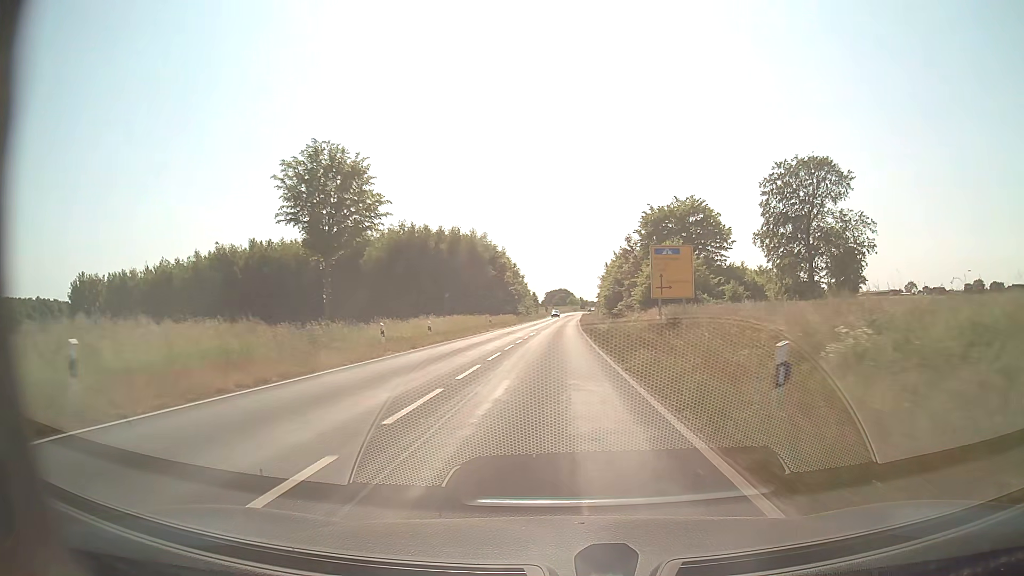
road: secondary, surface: asphalt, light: Day
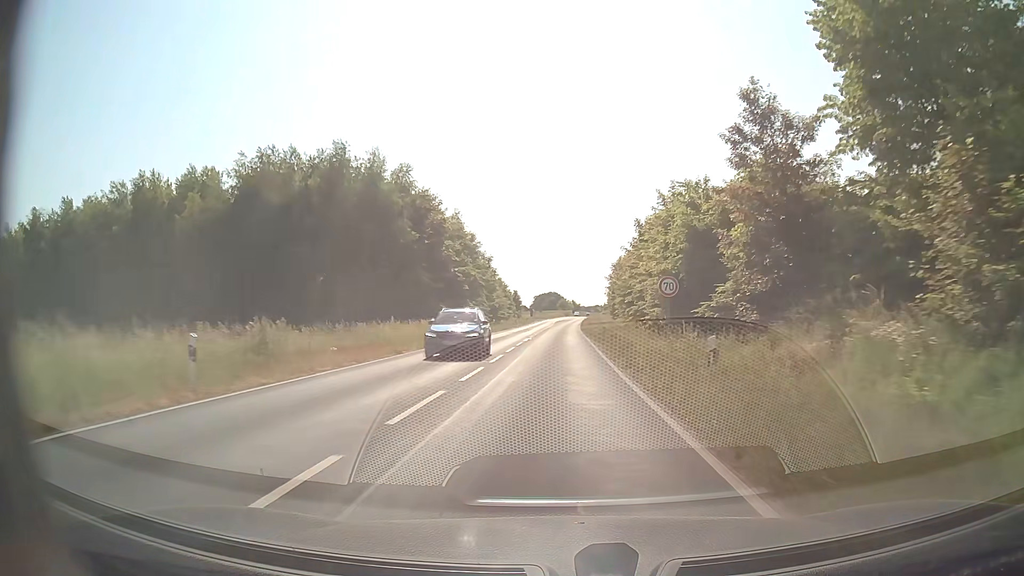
(+0.3, +46.4) m; +1°
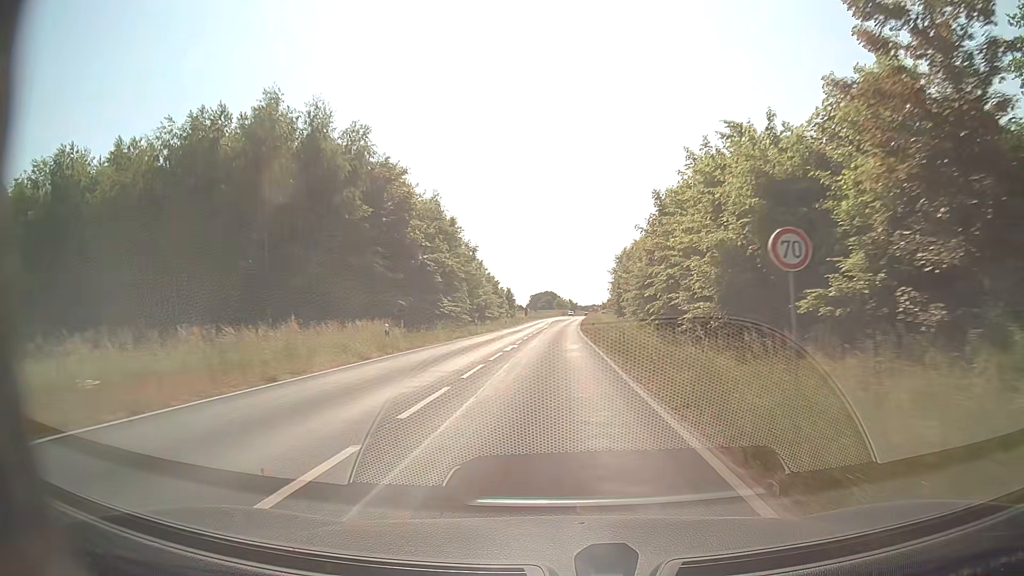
(+0.1, +11.2) m; 0°
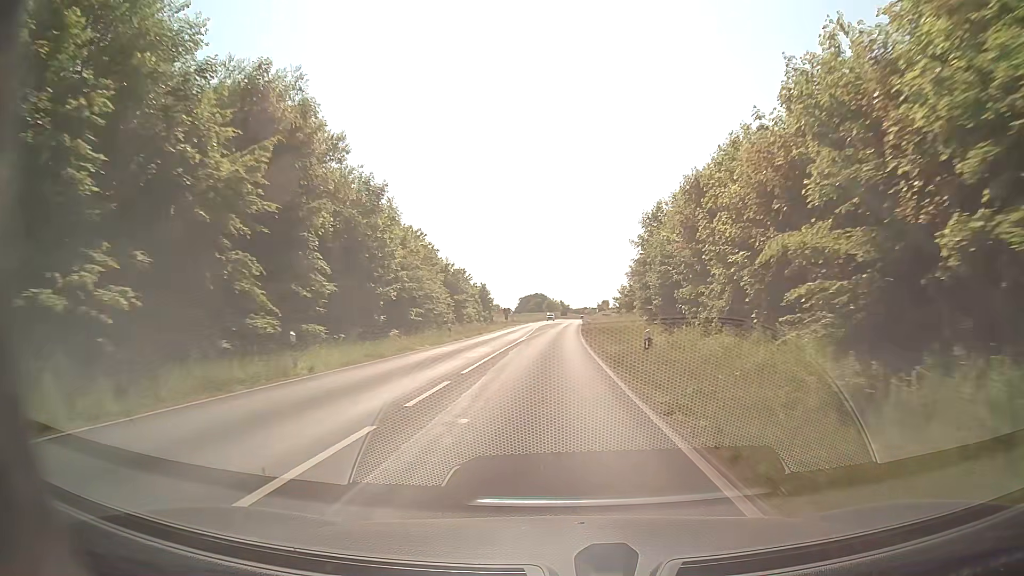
(+0.3, +33.8) m; +1°
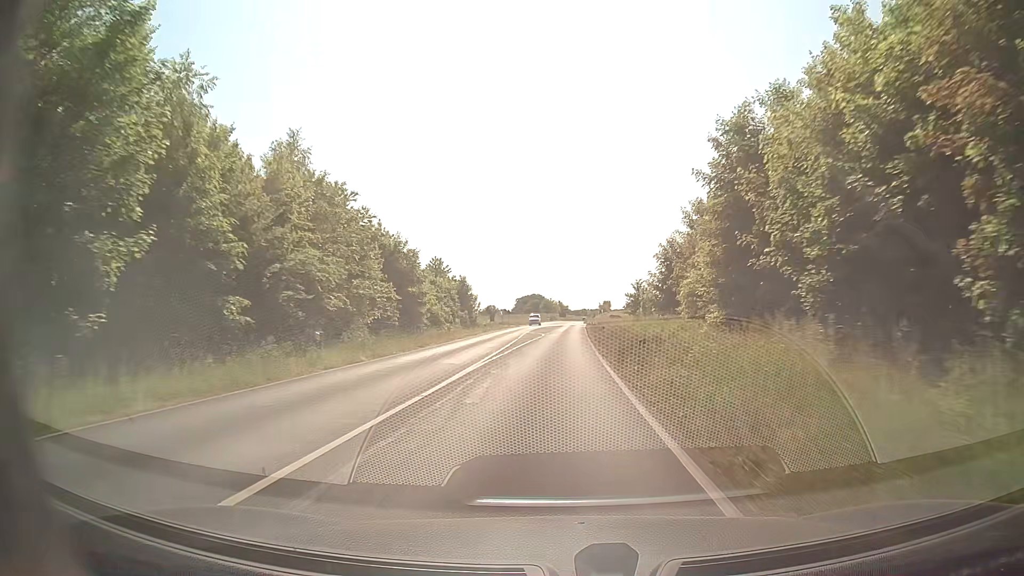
(0.0, +22.7) m; 0°
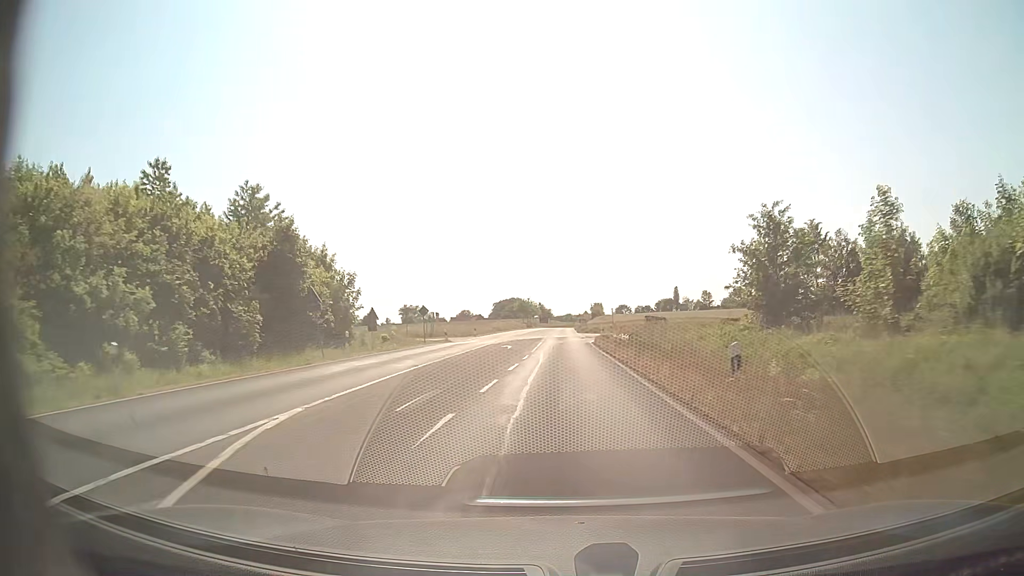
(+0.6, +57.7) m; +1°
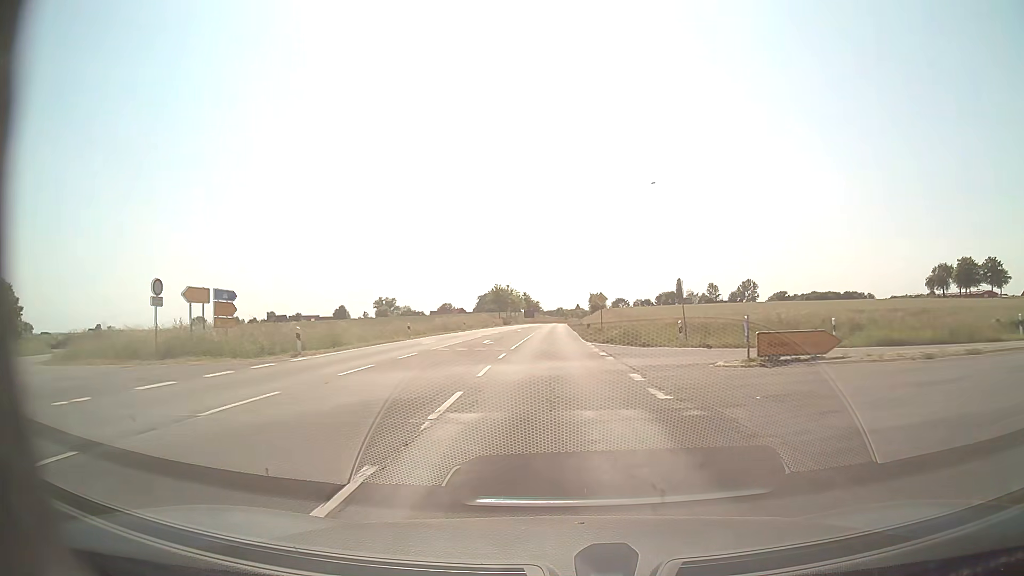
(+0.5, +46.6) m; +1°
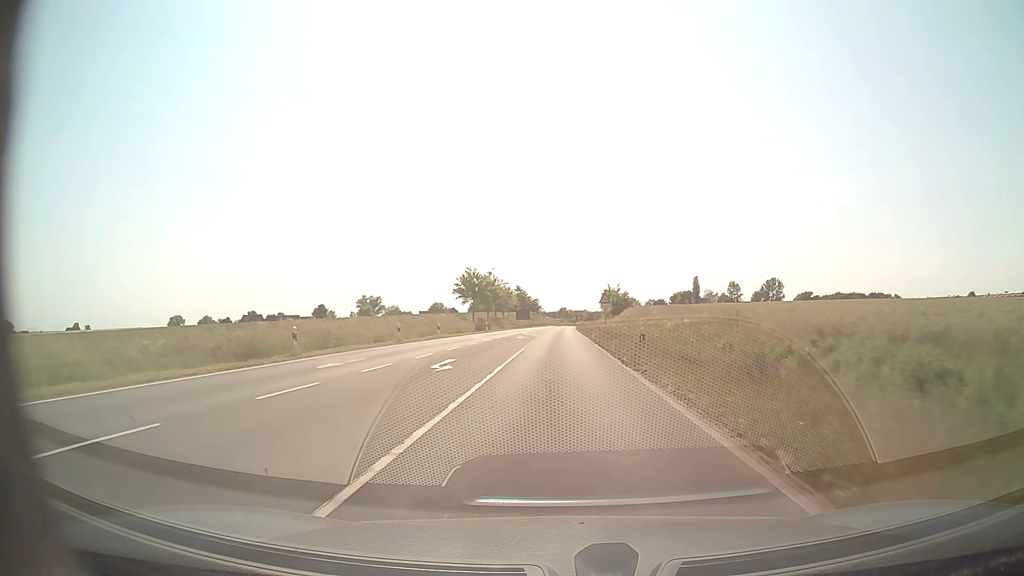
(-0.1, +46.0) m; 0°
(0, +10) (0, +20) (0, +30) (0, +40) (0, +50) (0, +60) (0, +70) (+1, +80) (+1, +90) (+1, +100) m
